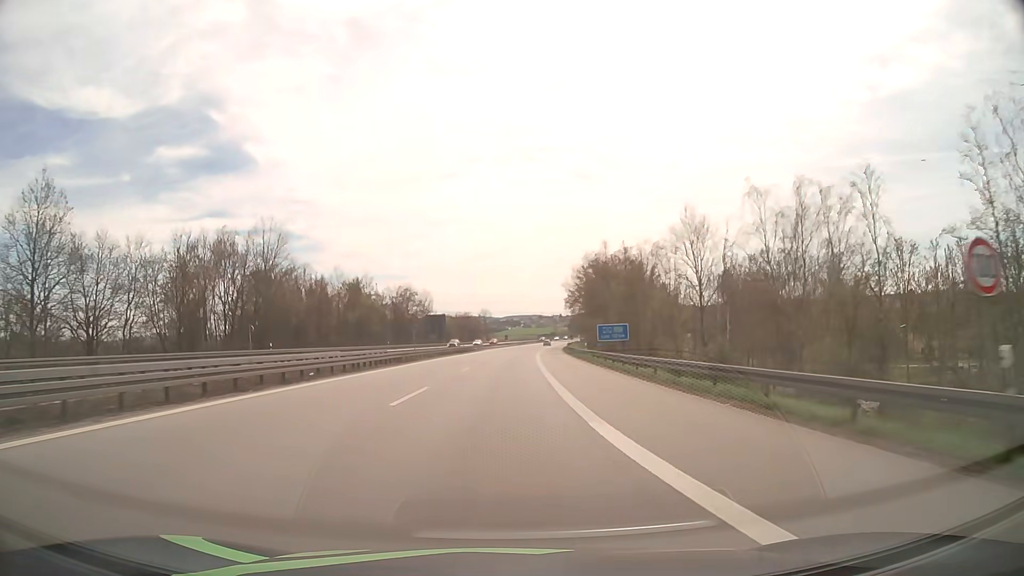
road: motorway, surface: asphalt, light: Day
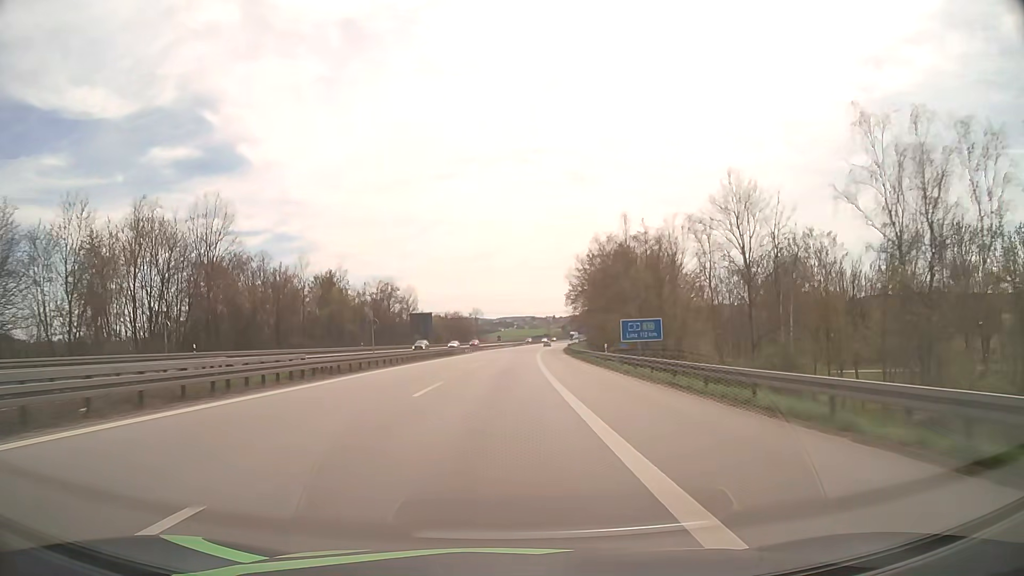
(+0.1, +15.3) m; +1°
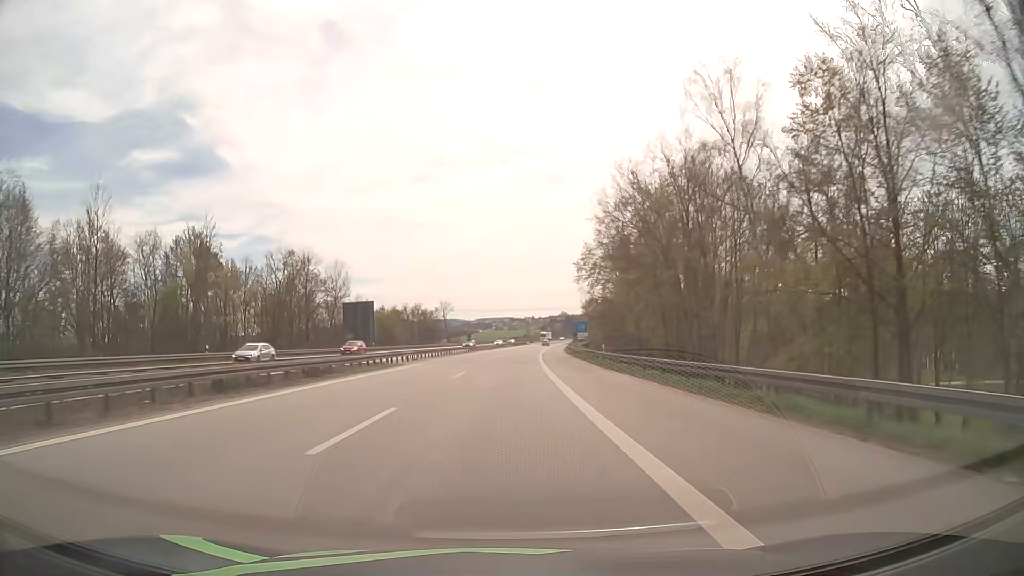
(+0.7, +45.4) m; +2°
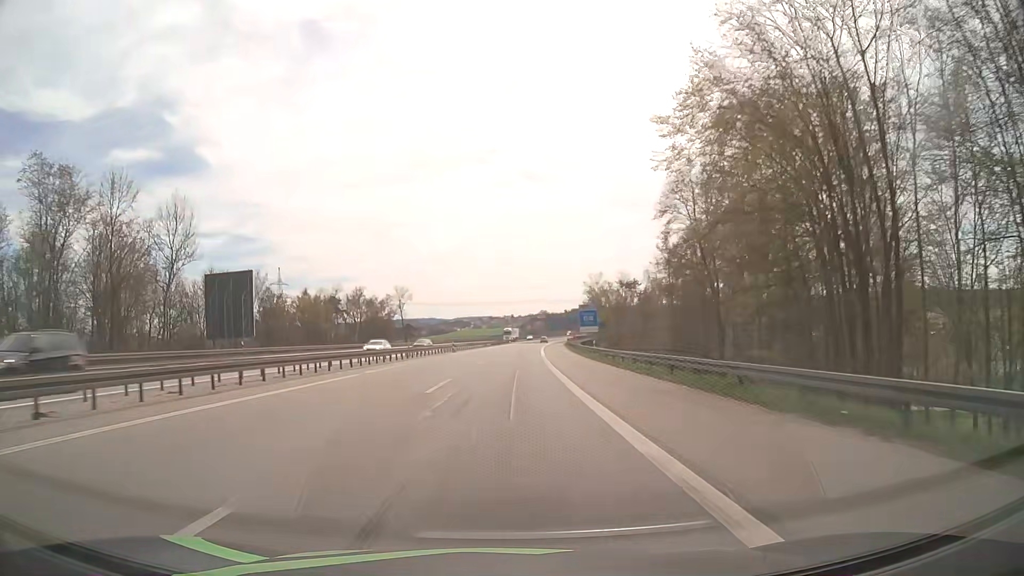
(+0.7, +44.8) m; +2°
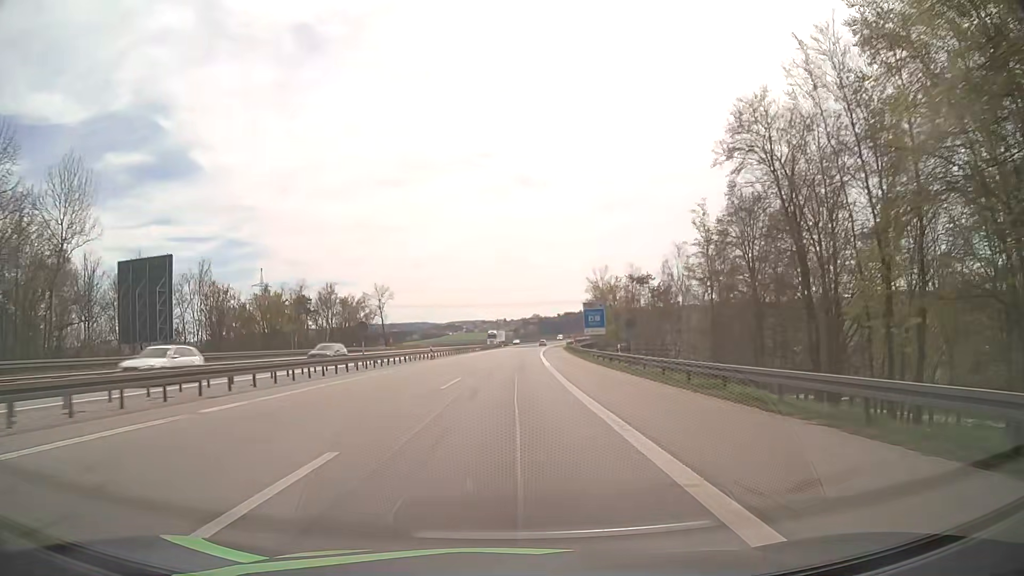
(+0.1, +14.8) m; +1°
